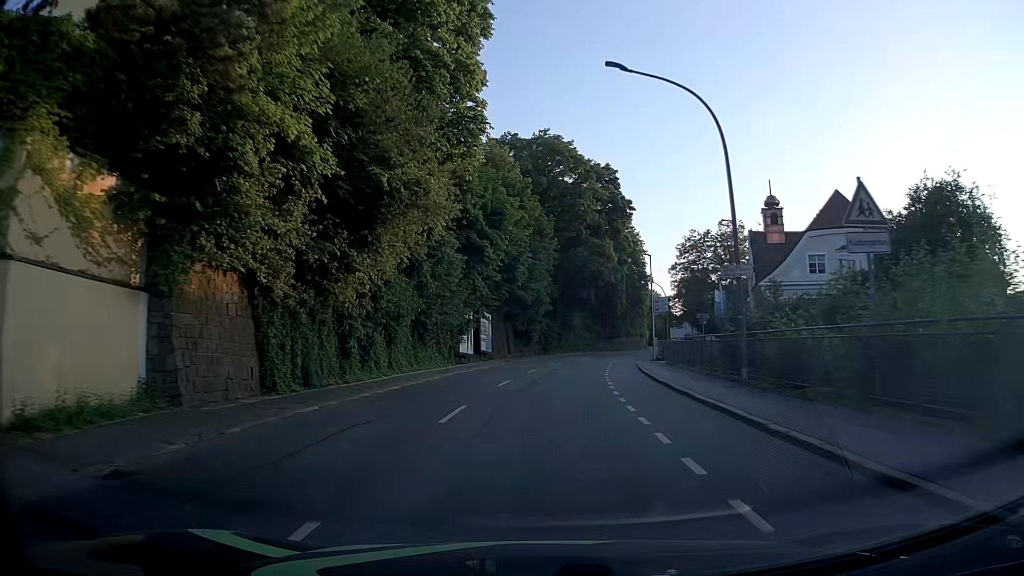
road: tertiary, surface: asphalt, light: Day
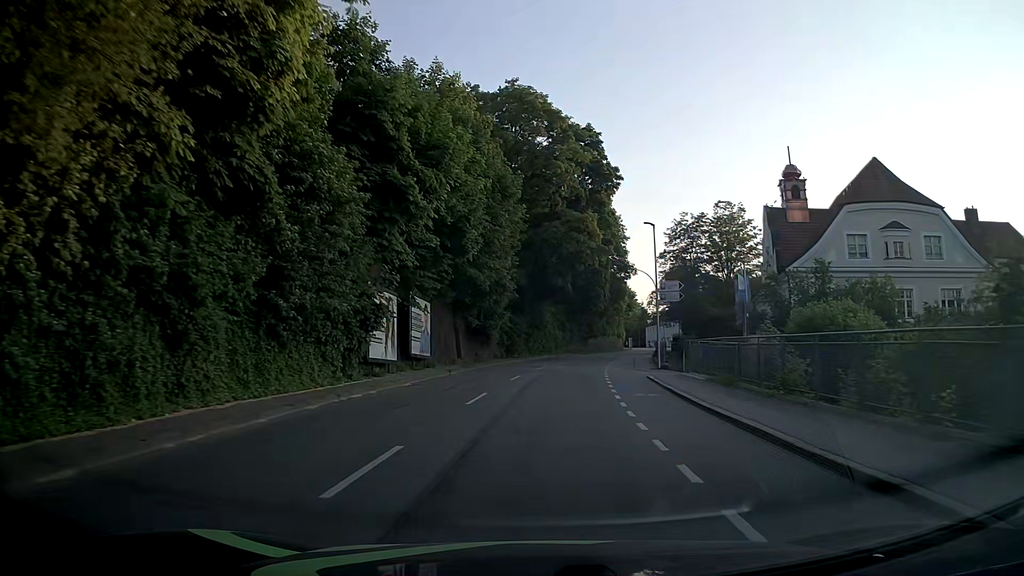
(+0.2, +14.3) m; +3°
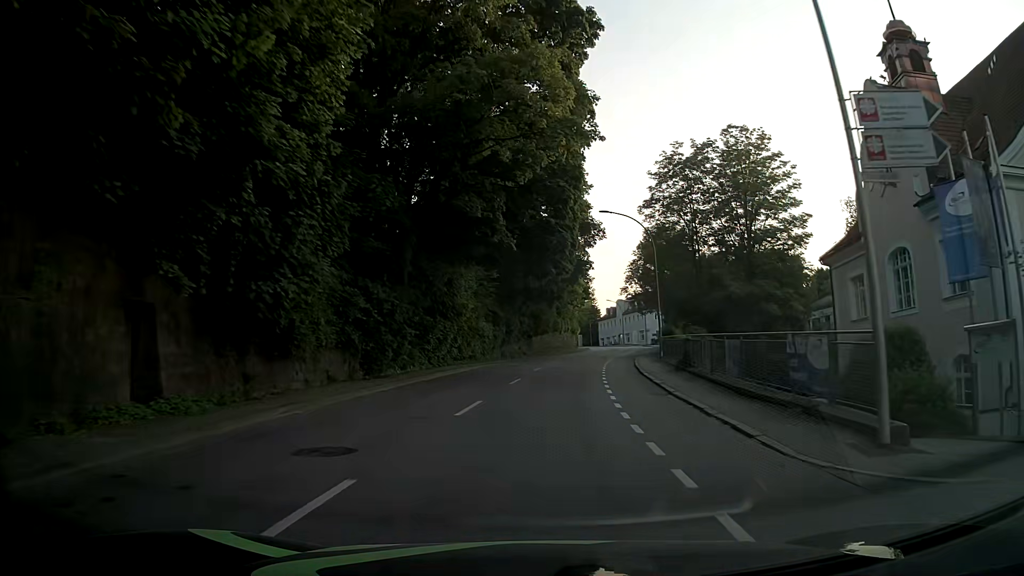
(+1.5, +29.0) m; +6°
